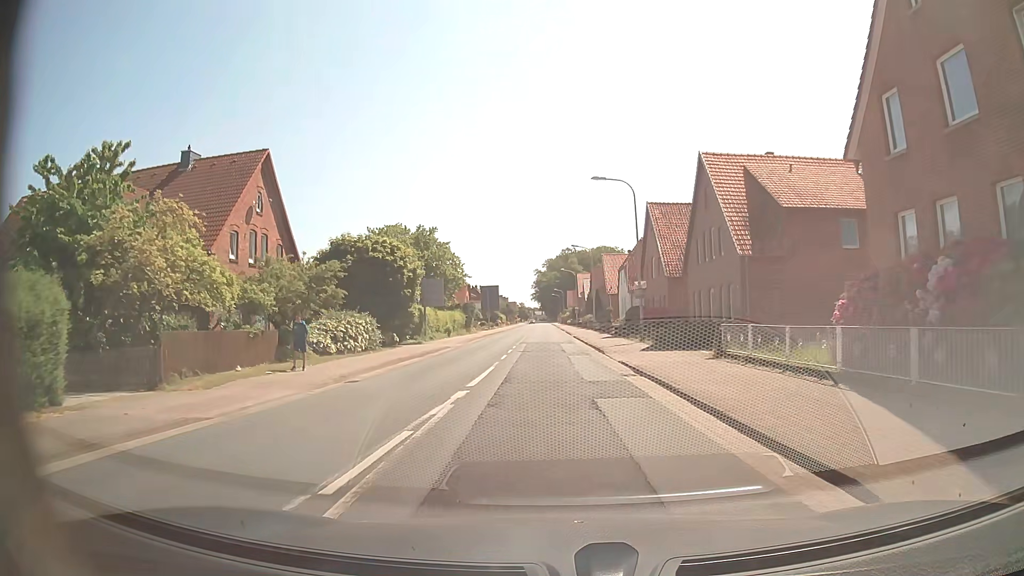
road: secondary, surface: asphalt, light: Day
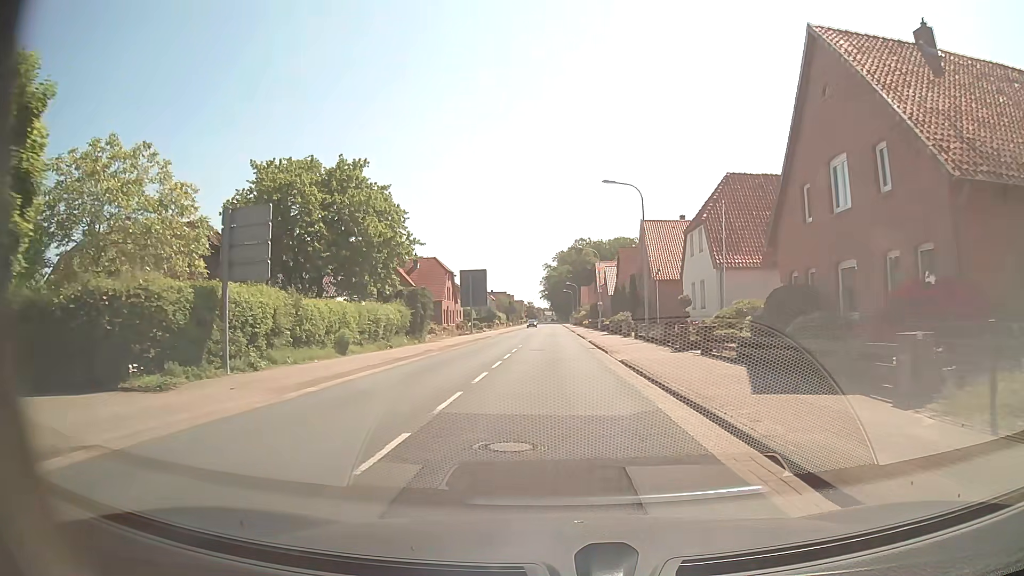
(-0.5, +31.9) m; -1°
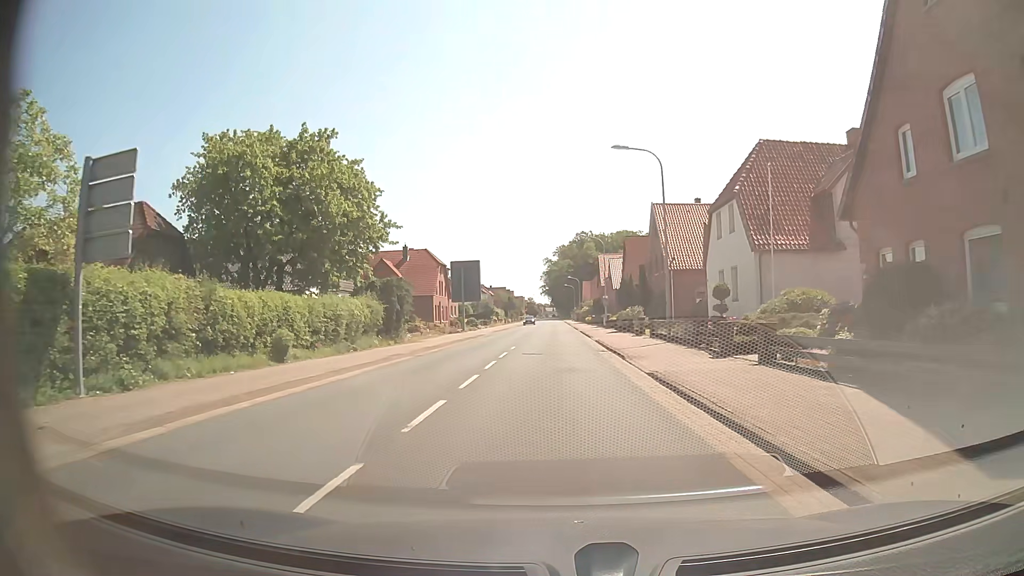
(0.0, +6.6) m; 0°
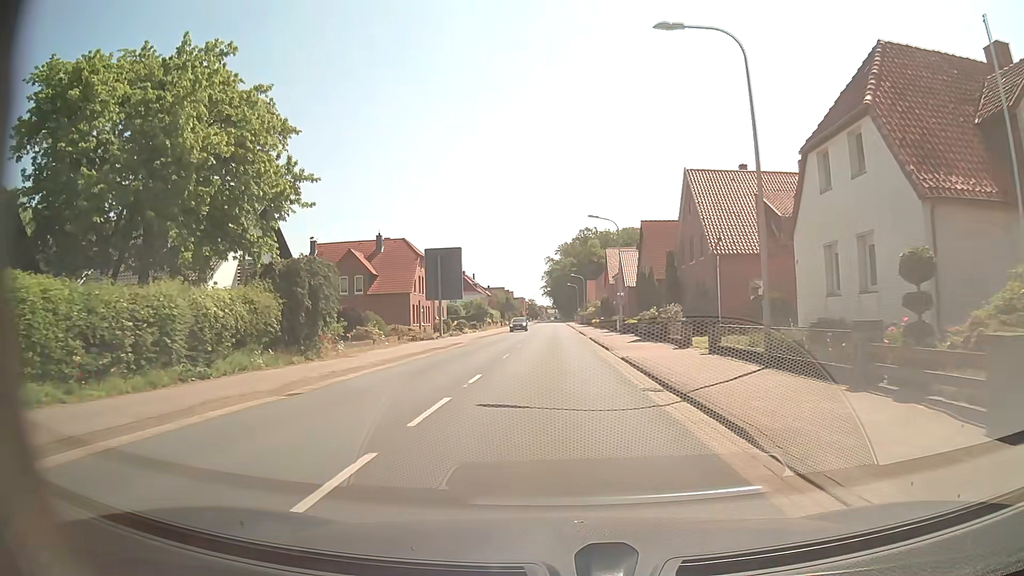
(0.0, +13.3) m; 0°
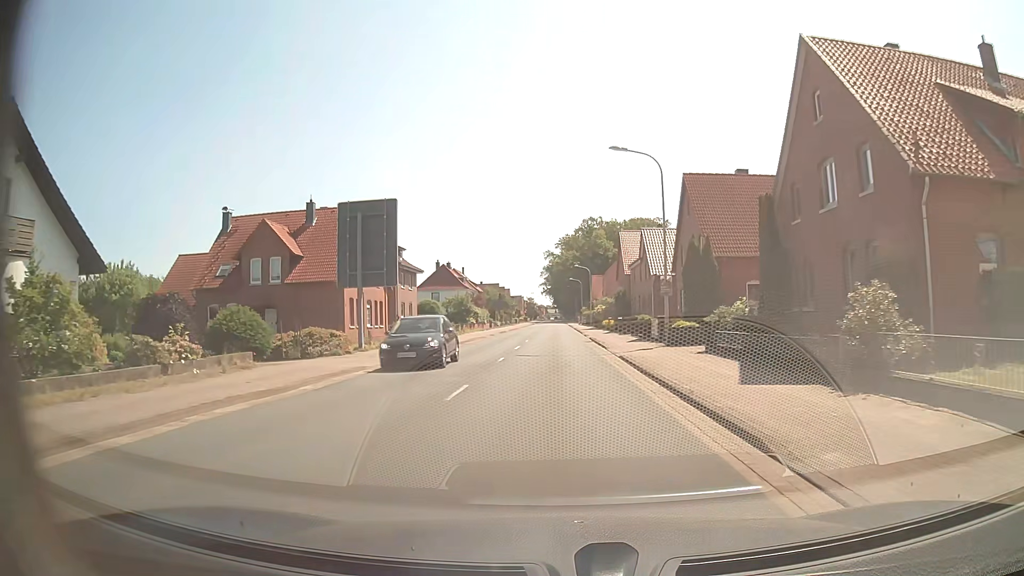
(-0.1, +20.4) m; 0°
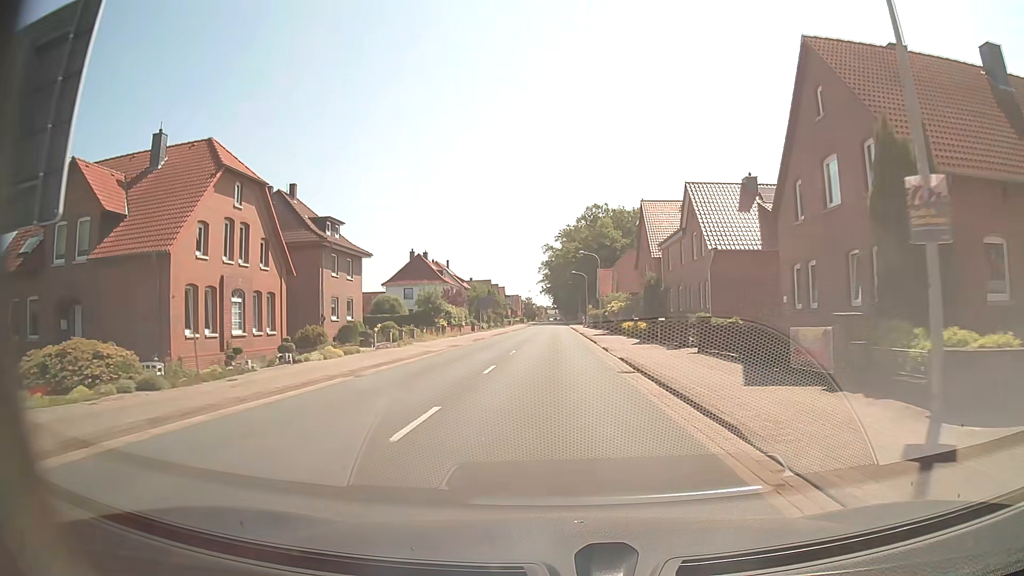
(-0.1, +21.4) m; 0°
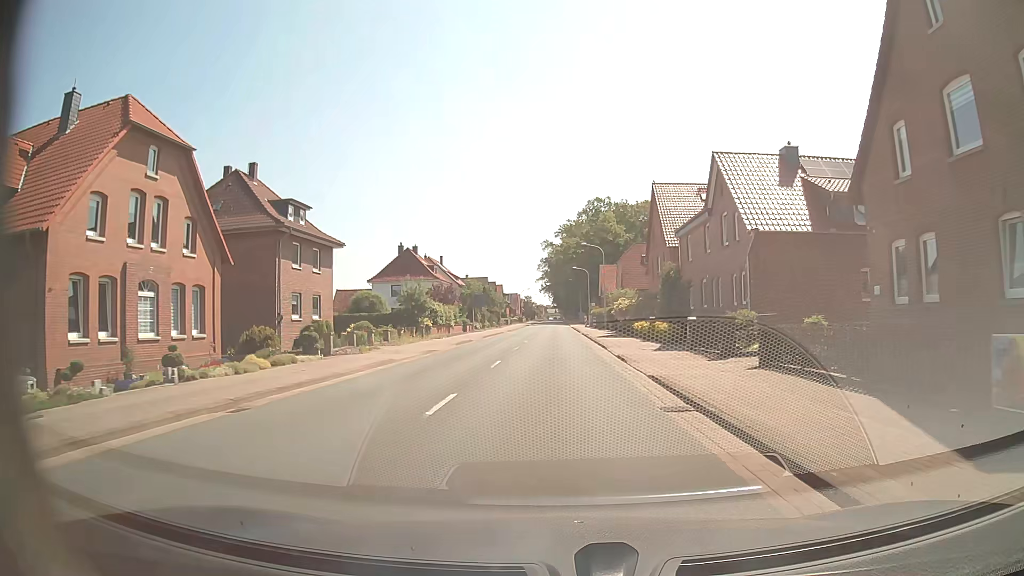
(-0.1, +7.3) m; 0°
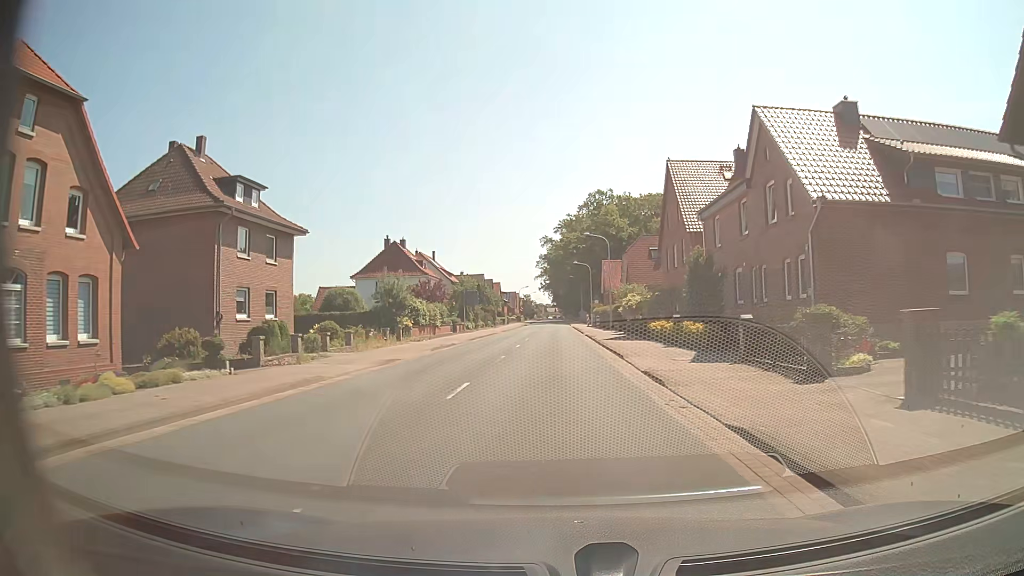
(0.0, +7.3) m; 0°
(0, +10) (0, +20) (0, +30) (0, +40) (0, +50) (0, +60) (0, +70) (0, +80) (0, +90) (0, +100) m
